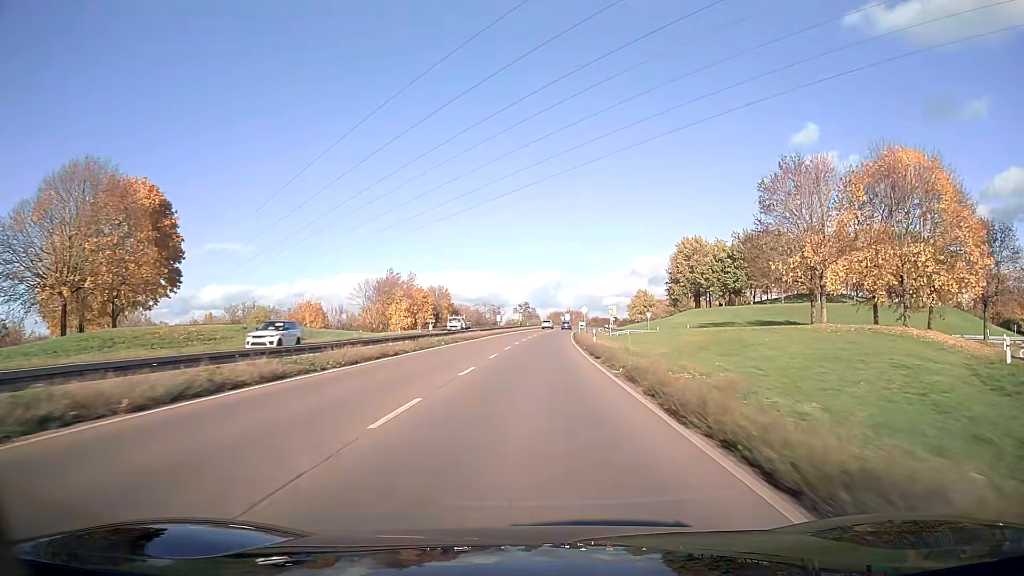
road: trunk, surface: asphalt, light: Day
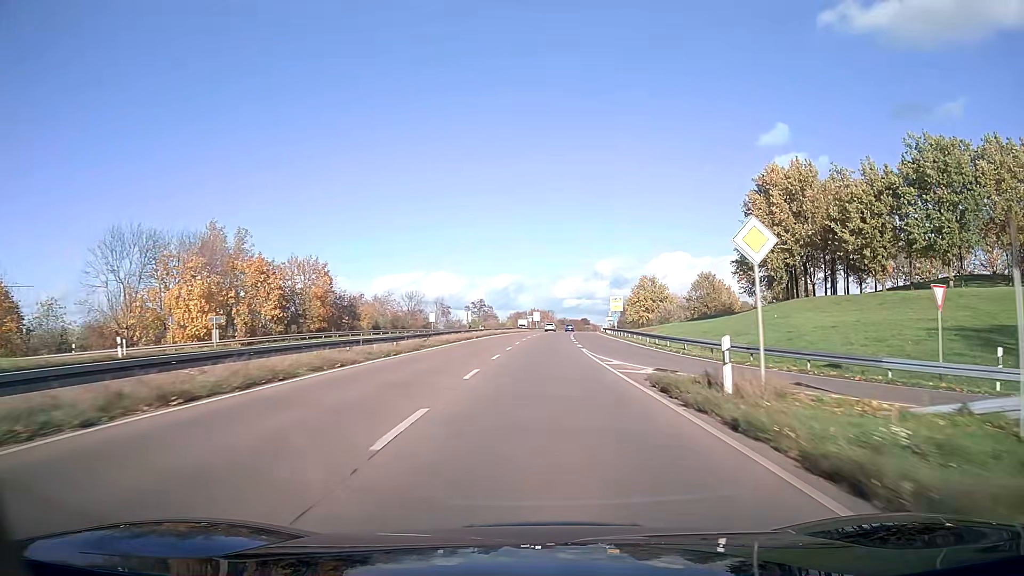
(+1.6, +63.3) m; +4°
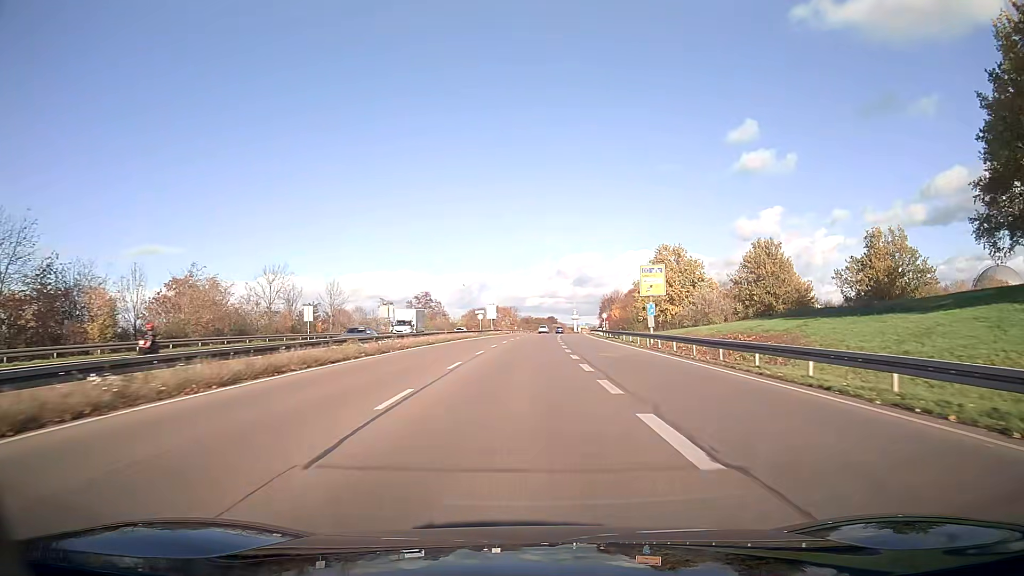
(+1.4, +50.1) m; +3°
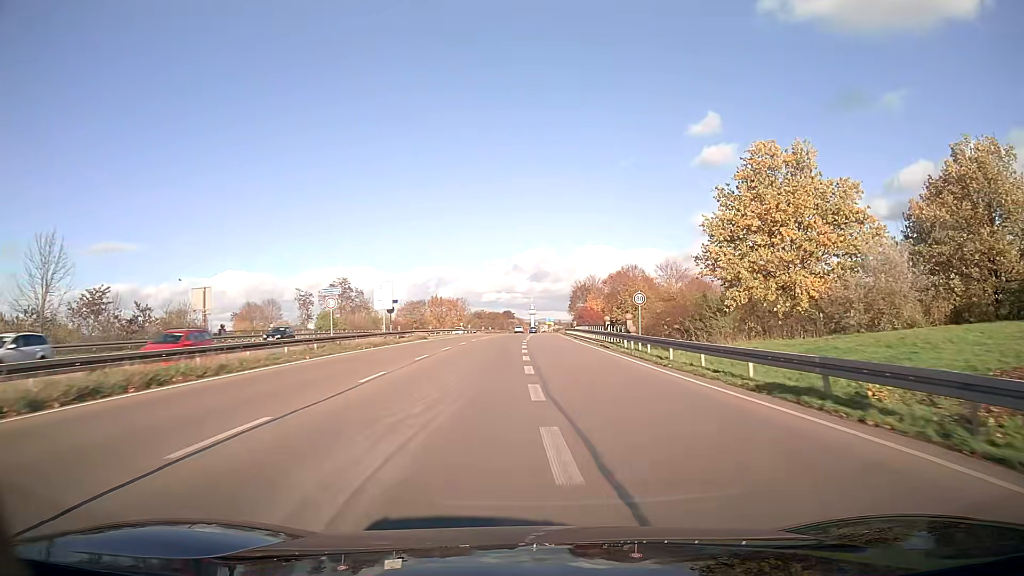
(+1.5, +47.8) m; +4°
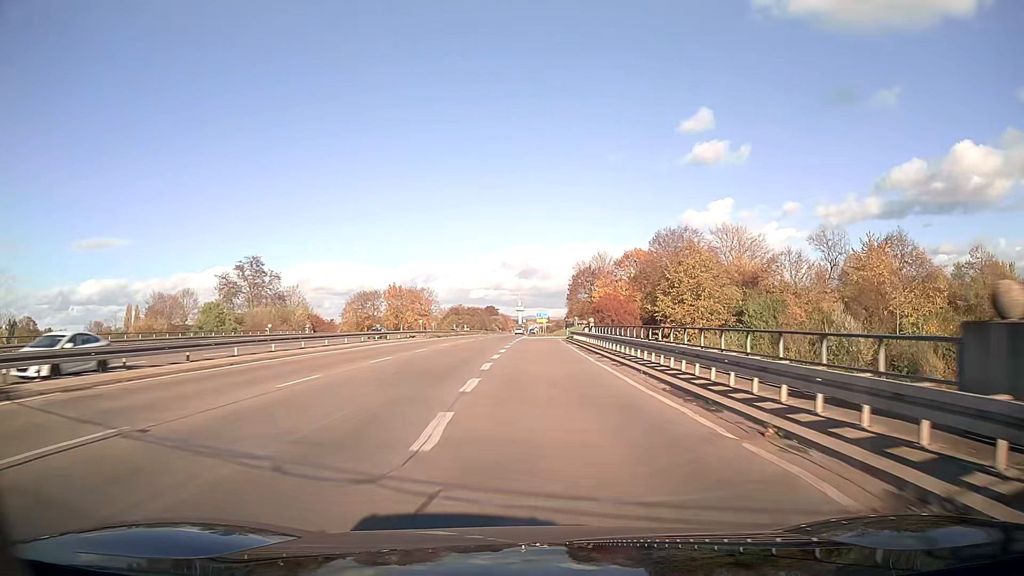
(+0.5, +45.4) m; +1°
